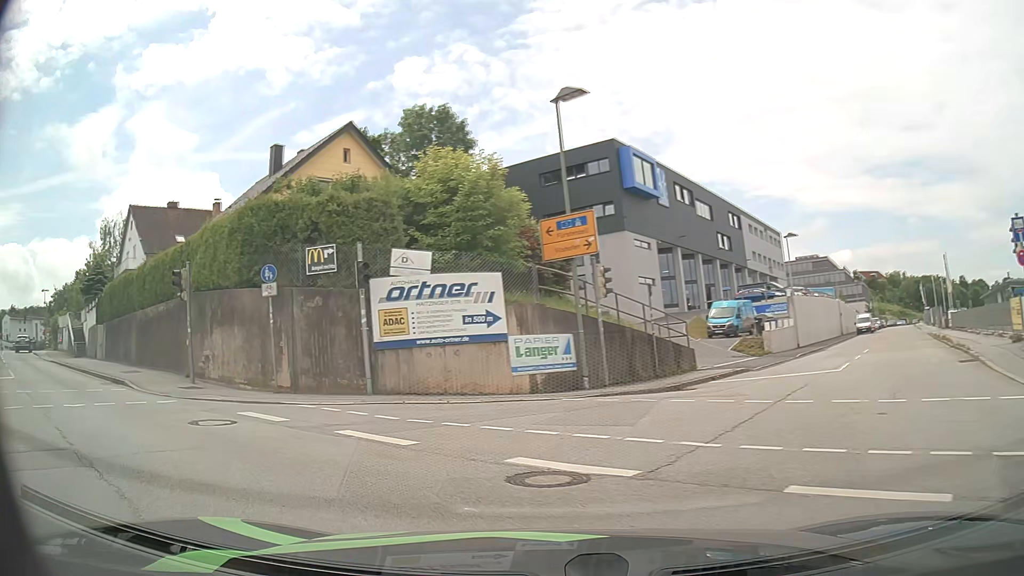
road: residential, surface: asphalt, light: Day
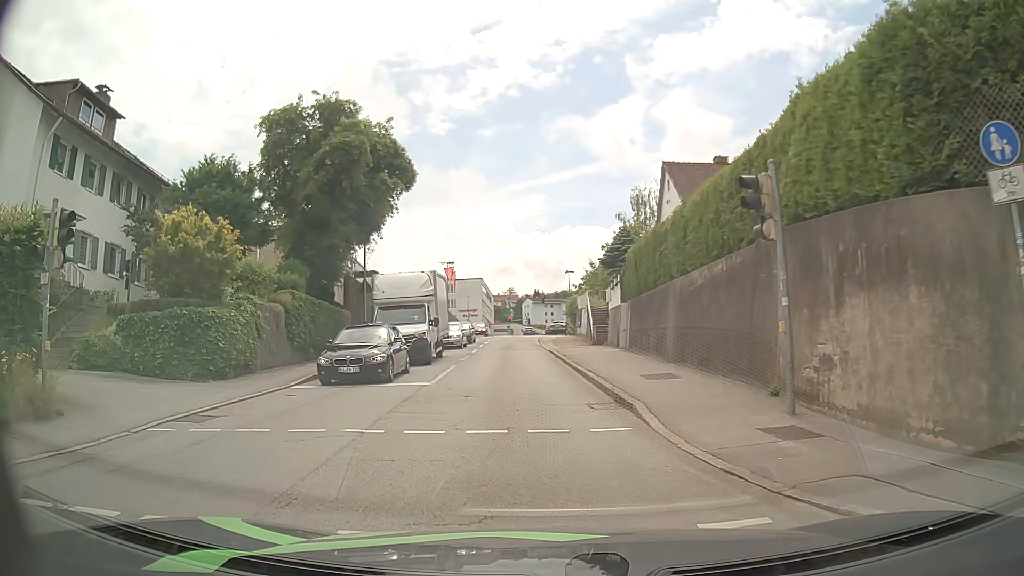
(-4.4, +9.4) m; -50°
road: tertiary
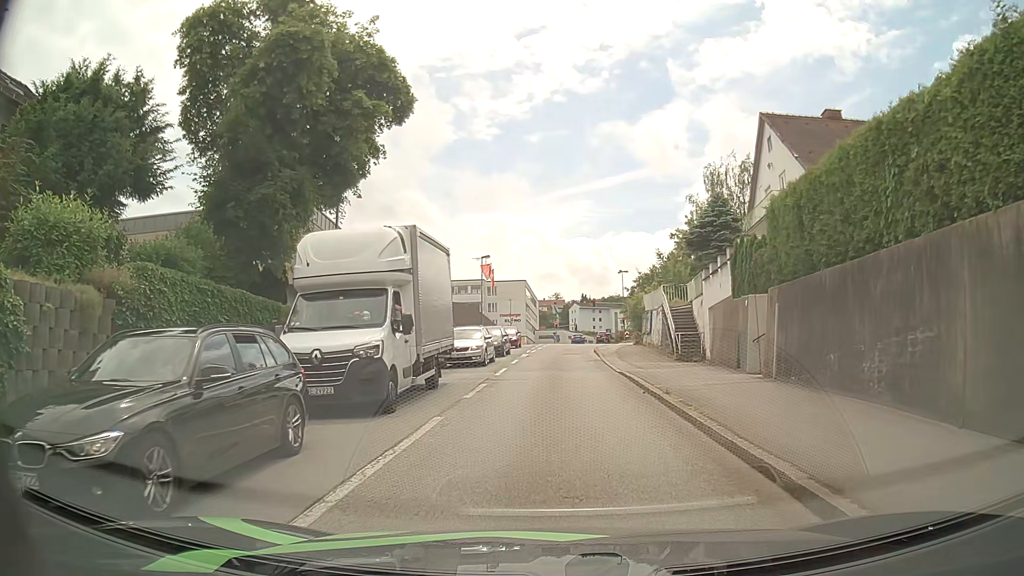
(-0.2, +12.1) m; -2°
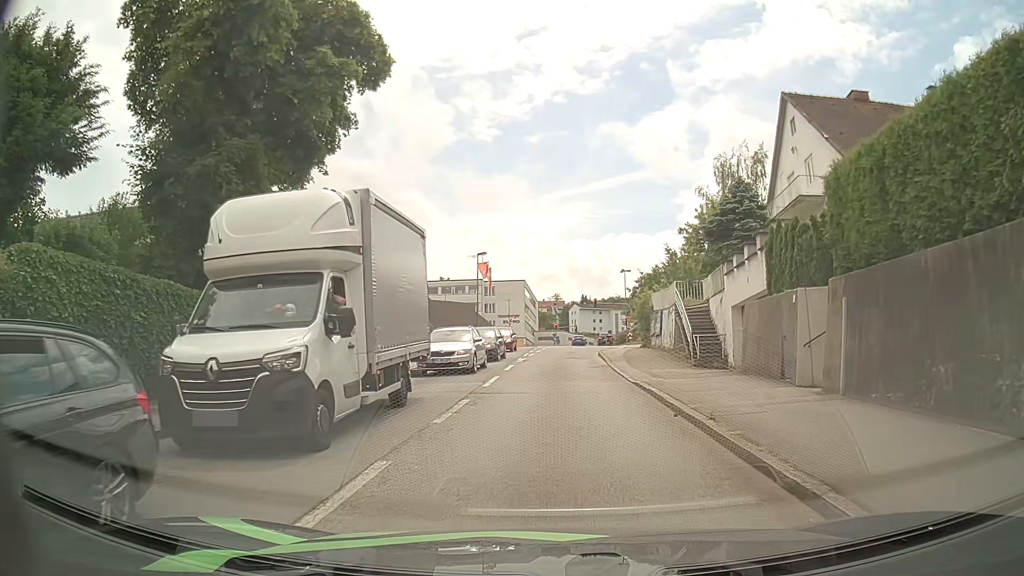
(0.0, +3.5) m; 0°
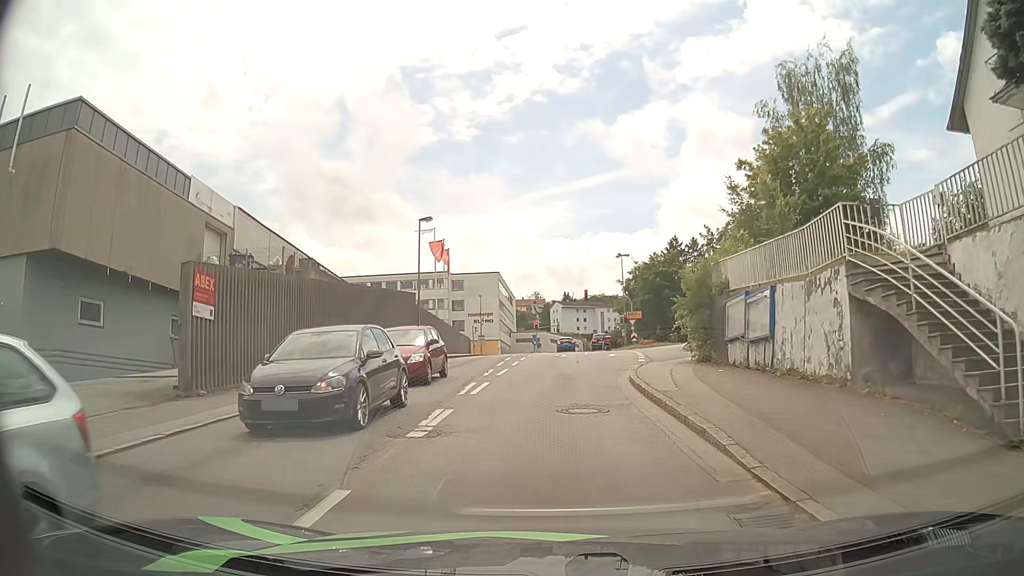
(+0.2, +19.0) m; +2°
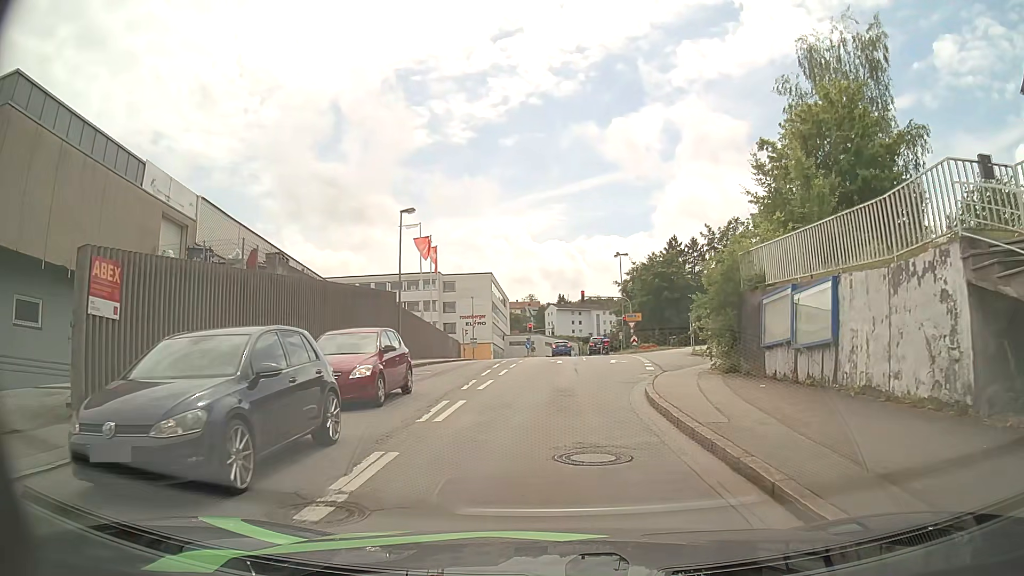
(0.0, +3.7) m; +1°
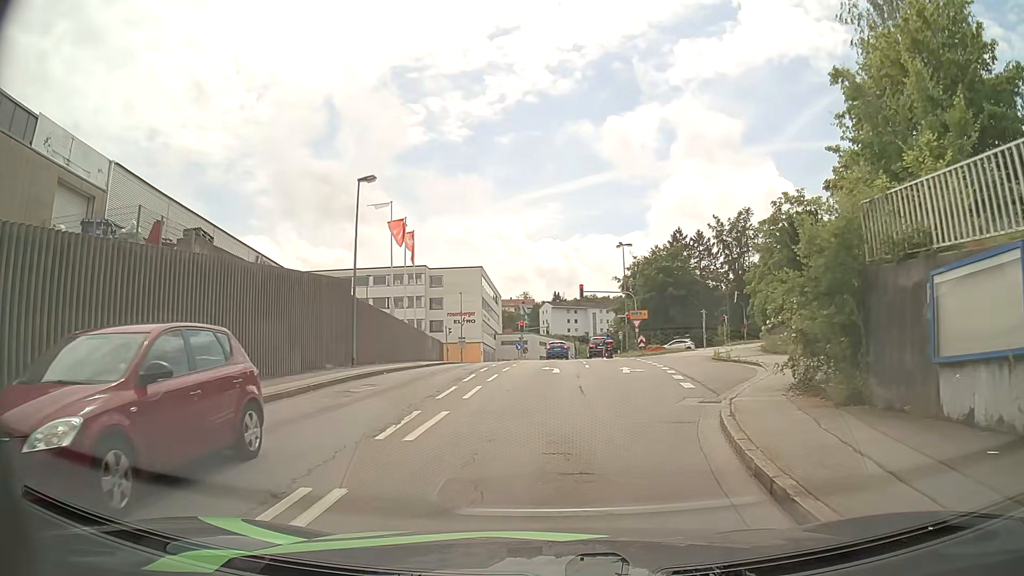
(0.0, +7.4) m; -1°
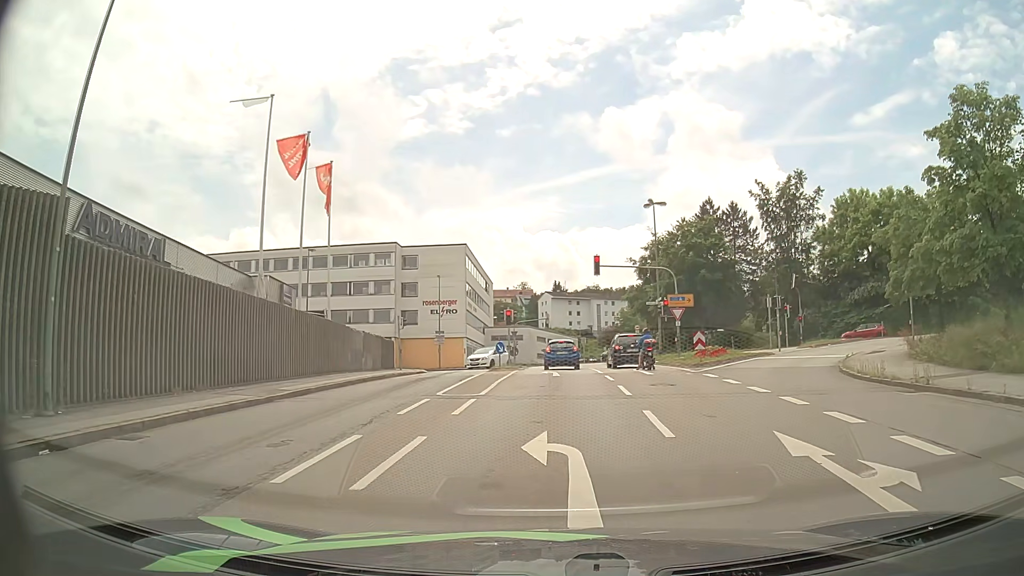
(+0.4, +18.4) m; +2°
(0, +10) (0, +20) (0, +30) (0, +40) (0, +50) (-2, +60) (-9, +67) (-18, +70) (-28, +70) (-38, +70) m
